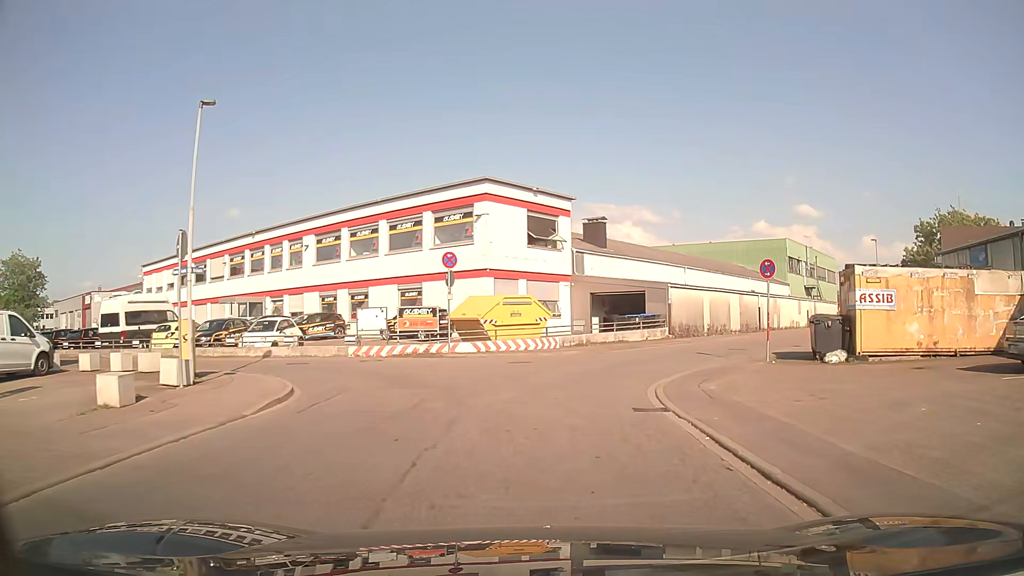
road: unclassified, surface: asphalt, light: Day
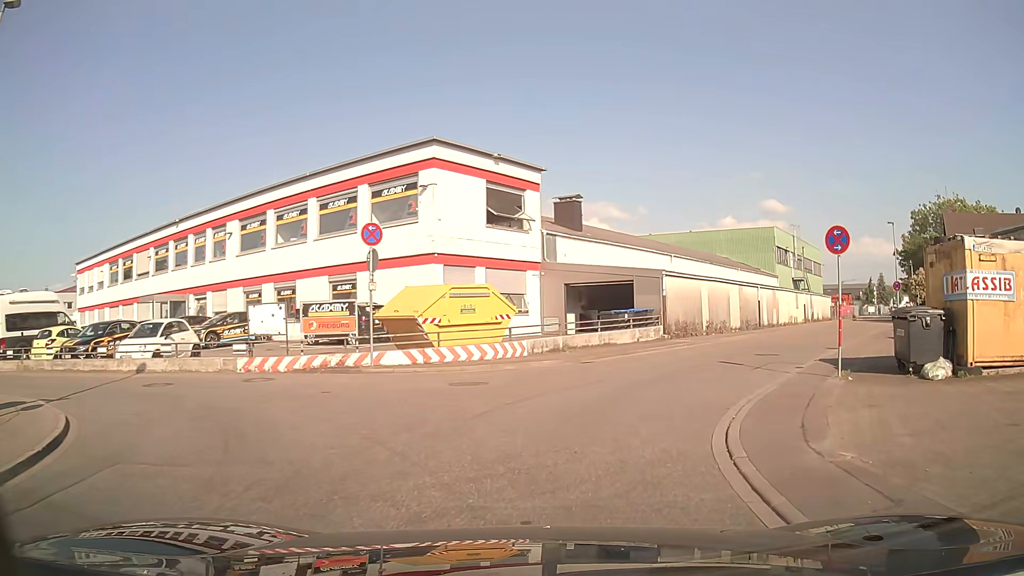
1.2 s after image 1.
(+0.1, +6.7) m; +3°
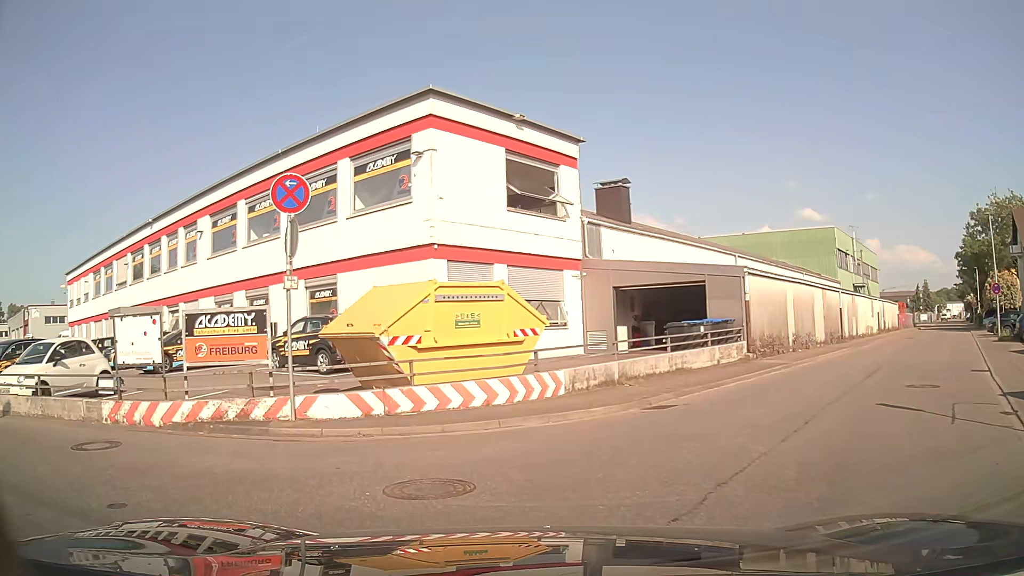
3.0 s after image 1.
(0.0, +7.0) m; -3°
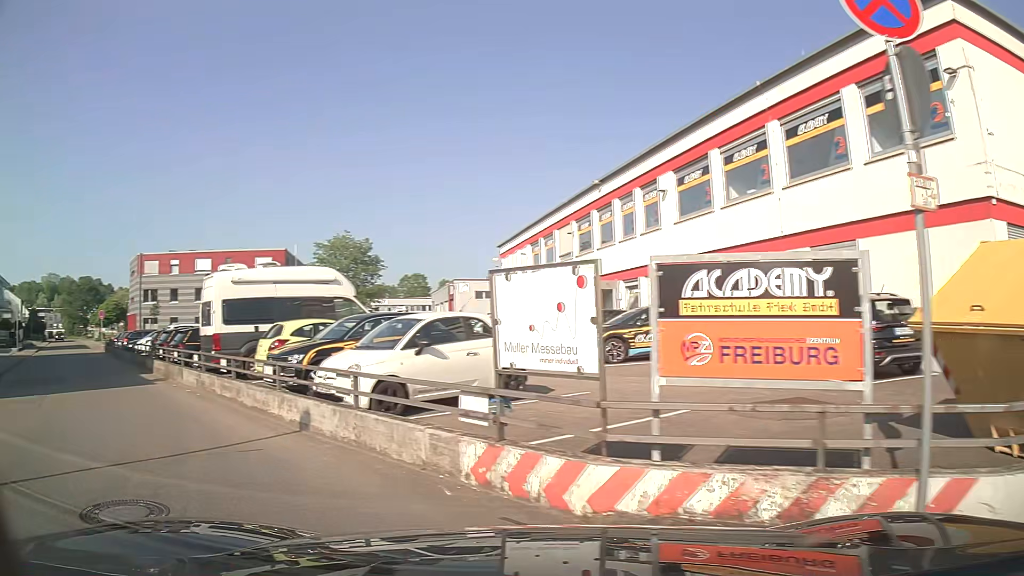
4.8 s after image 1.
(-2.0, +5.6) m; -40°
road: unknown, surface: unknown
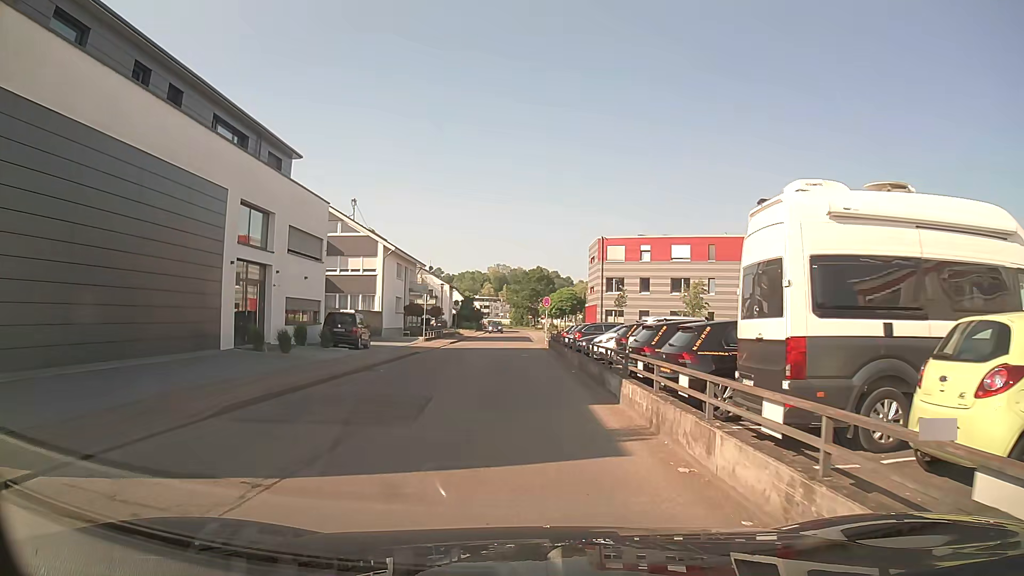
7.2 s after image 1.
(-4.8, +9.5) m; -41°
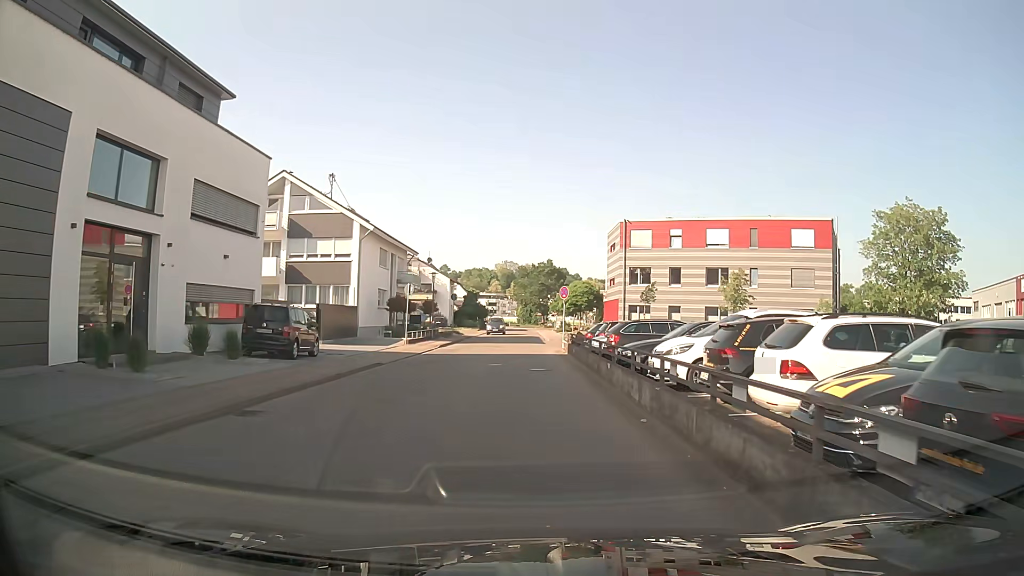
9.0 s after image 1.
(-0.2, +9.8) m; 0°
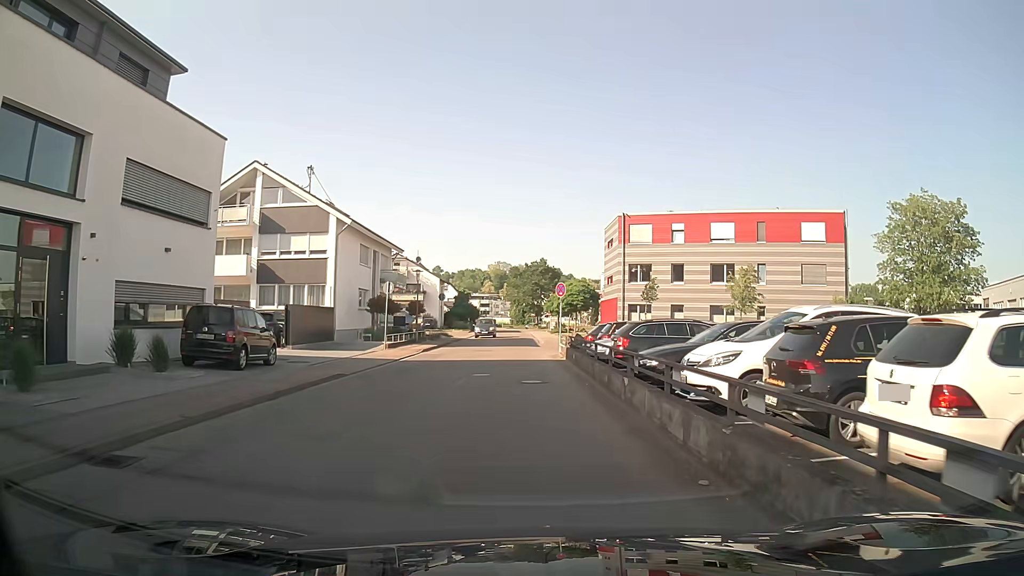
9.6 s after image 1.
(0.0, +3.5) m; -1°
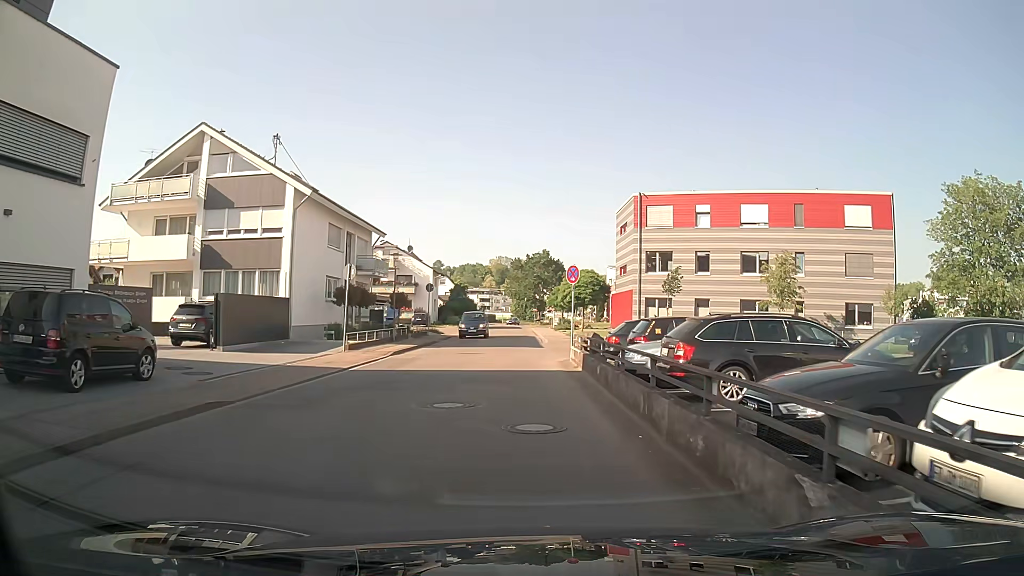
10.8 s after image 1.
(0.0, +7.2) m; -1°
